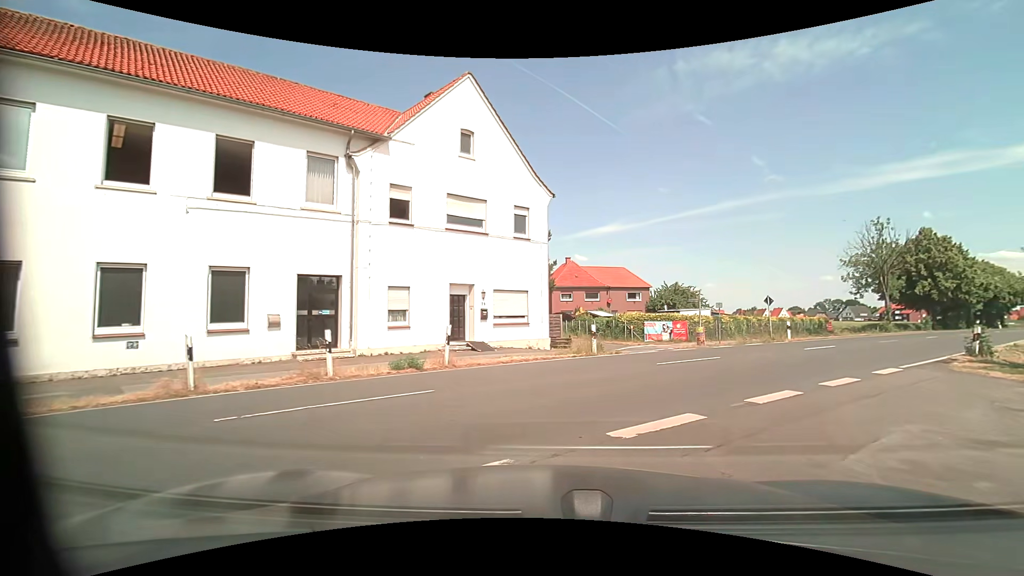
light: Day
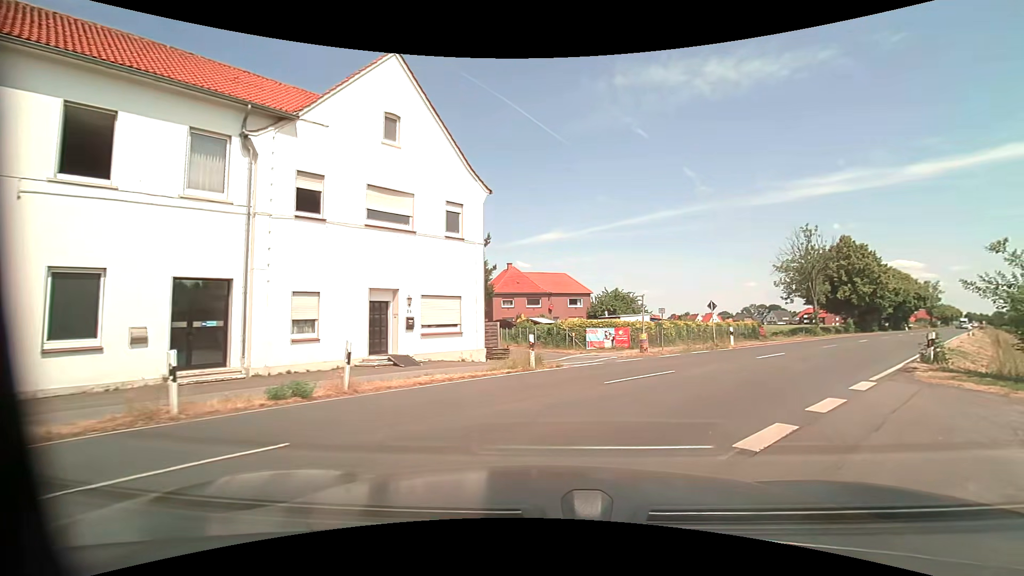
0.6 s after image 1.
(+0.1, +2.5) m; +9°
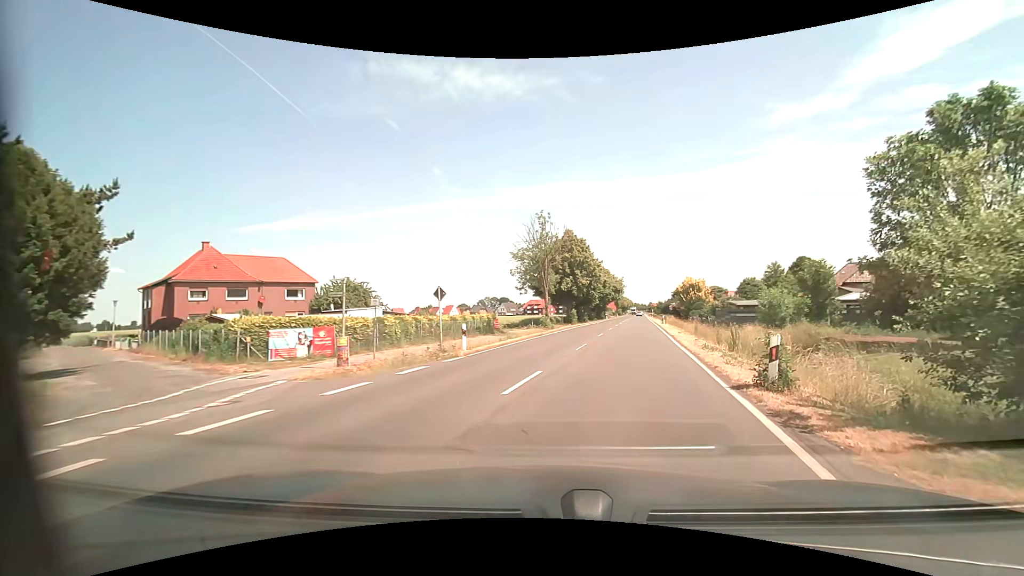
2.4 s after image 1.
(+2.3, +10.4) m; +26°
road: primary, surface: asphalt
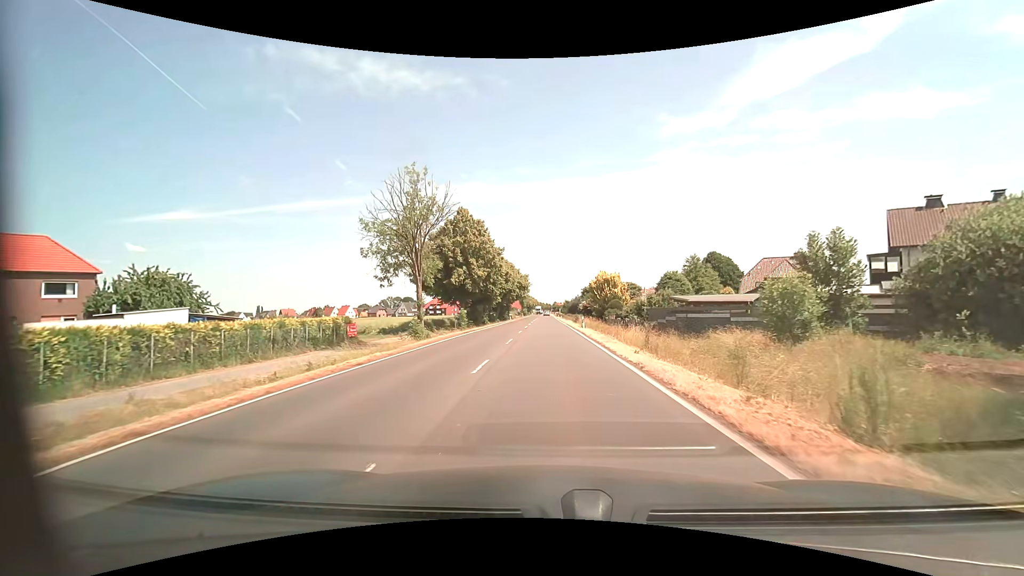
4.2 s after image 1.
(+1.8, +15.9) m; +10°
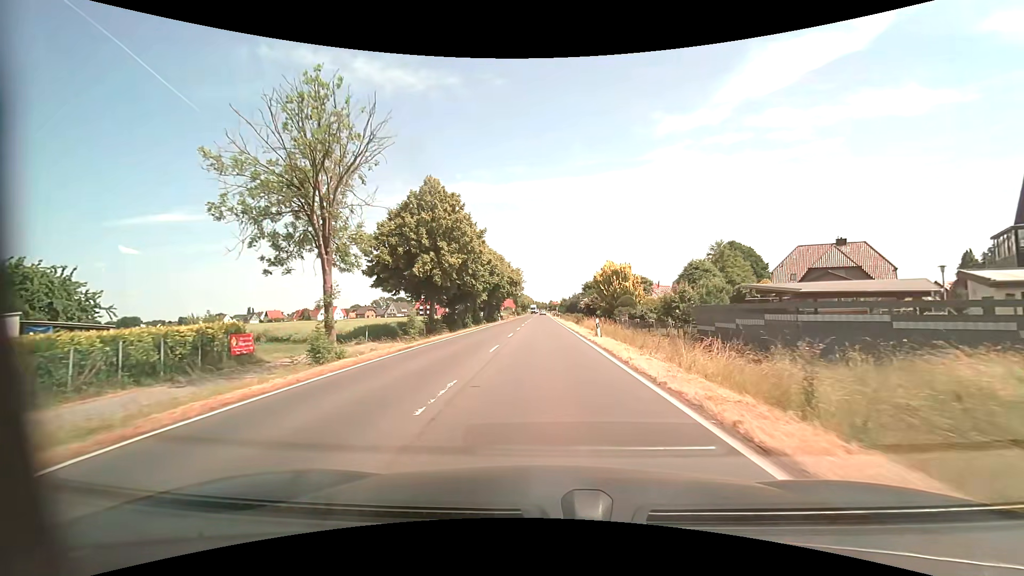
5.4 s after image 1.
(0.0, +13.5) m; 0°
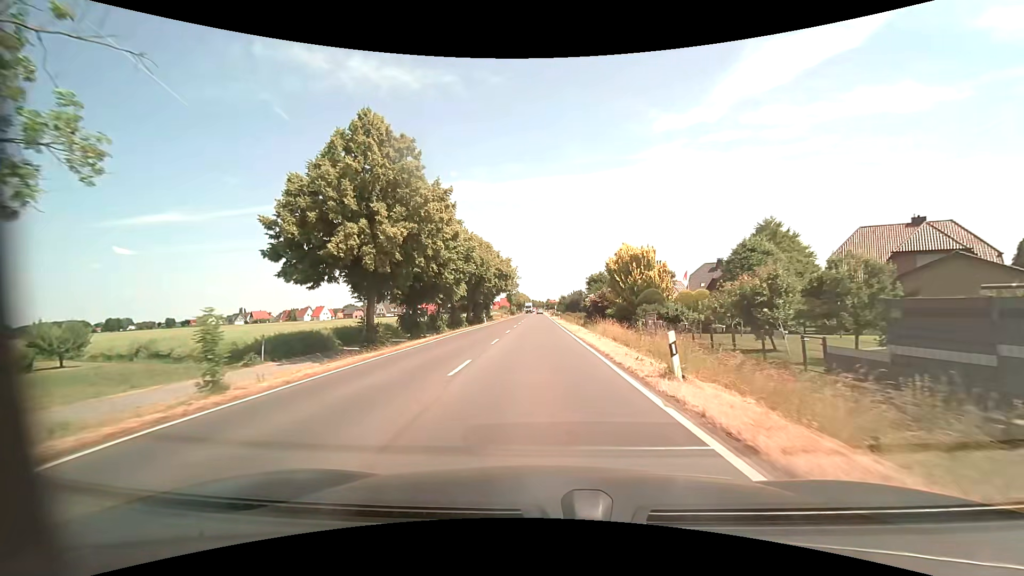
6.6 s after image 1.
(+0.1, +14.8) m; 0°
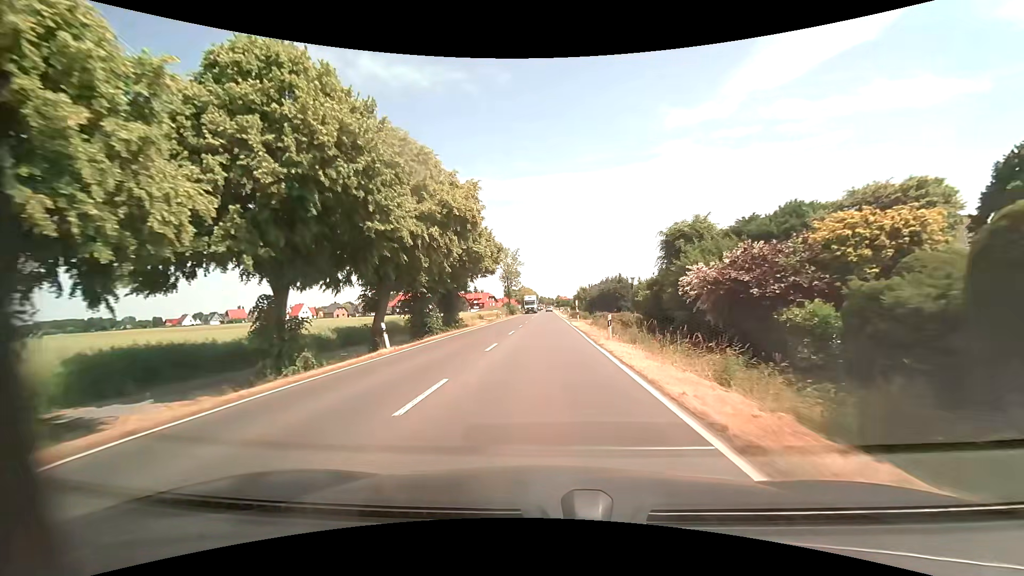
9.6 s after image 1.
(-0.4, +40.6) m; -1°
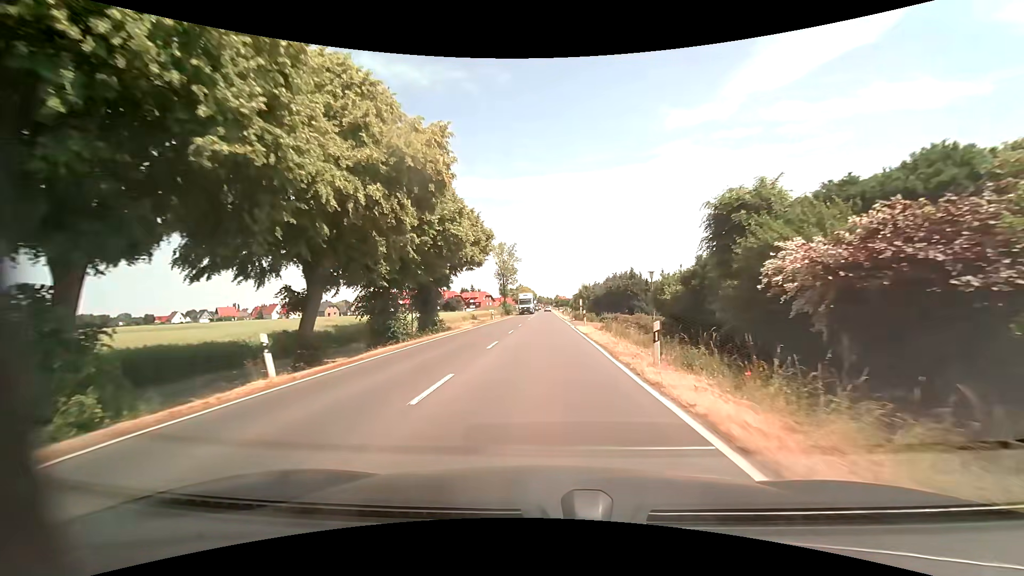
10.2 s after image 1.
(0.0, +8.5) m; 0°
(0, +10) (0, +20) (0, +30) (0, +40) (0, +50) (0, +60) (0, +70) (0, +80) (0, +90) (0, +100) m
